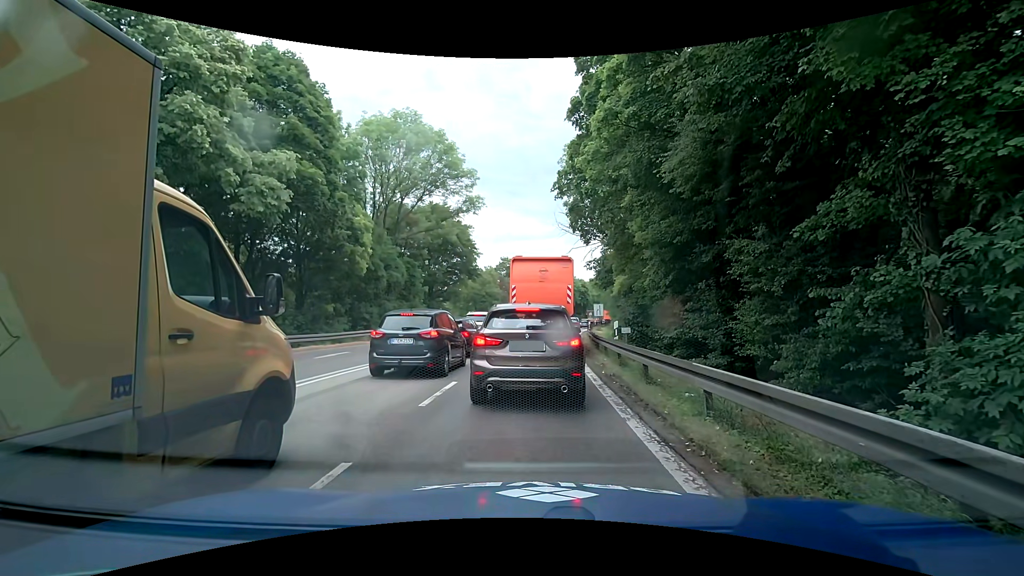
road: trunk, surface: asphalt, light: Day
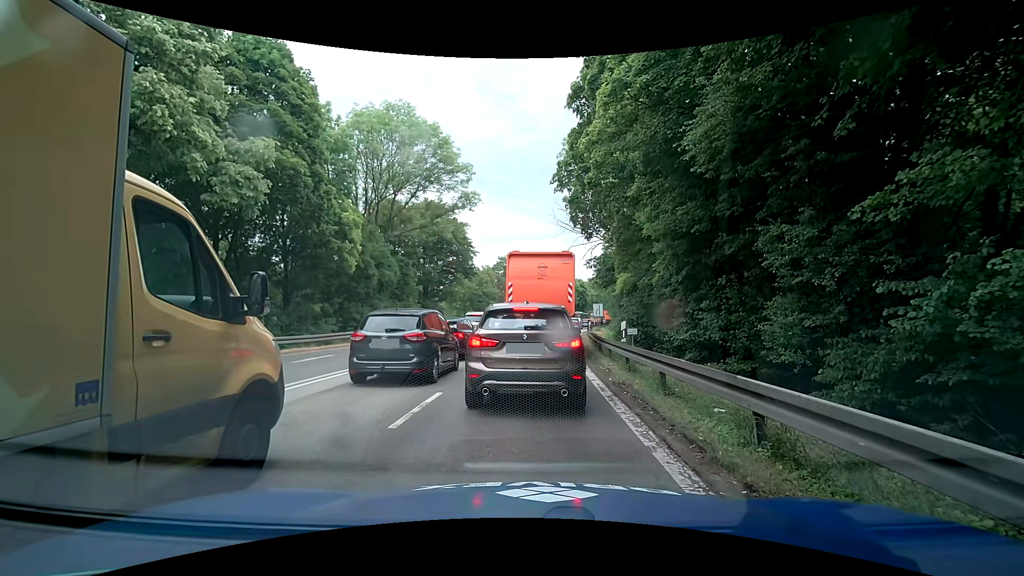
(0.0, +1.5) m; 0°
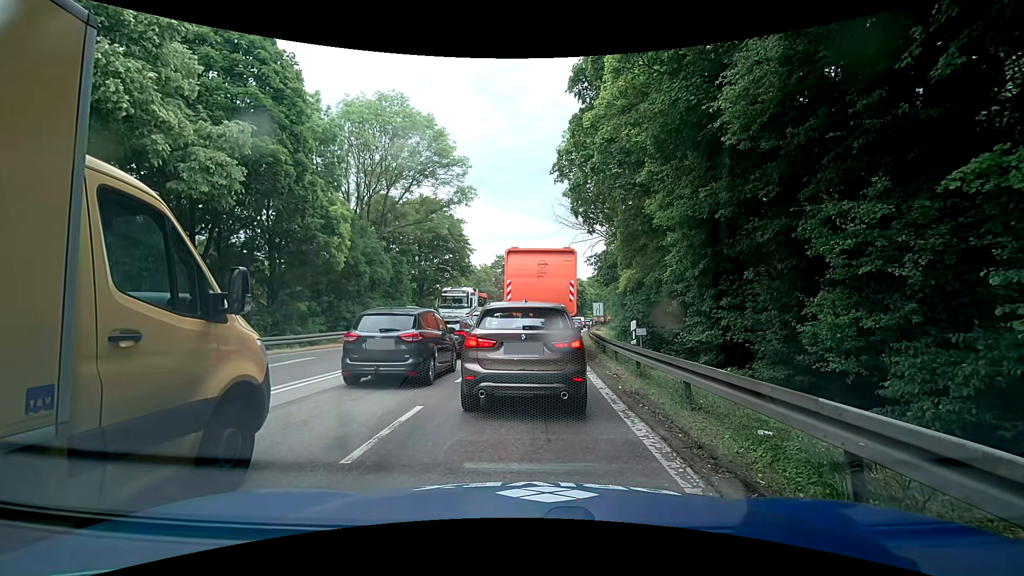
(0.0, +1.5) m; 0°
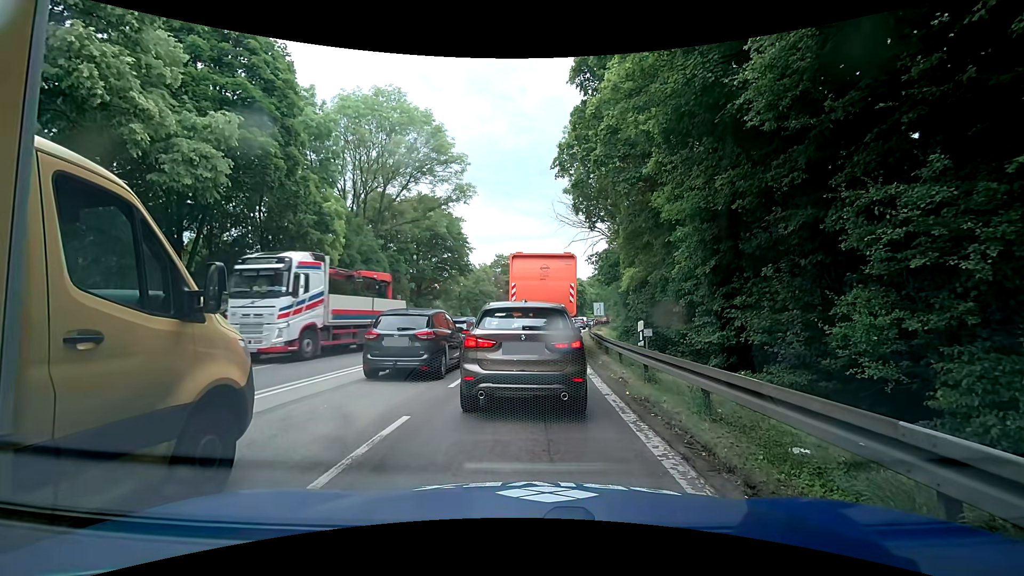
(0.0, +0.8) m; 0°
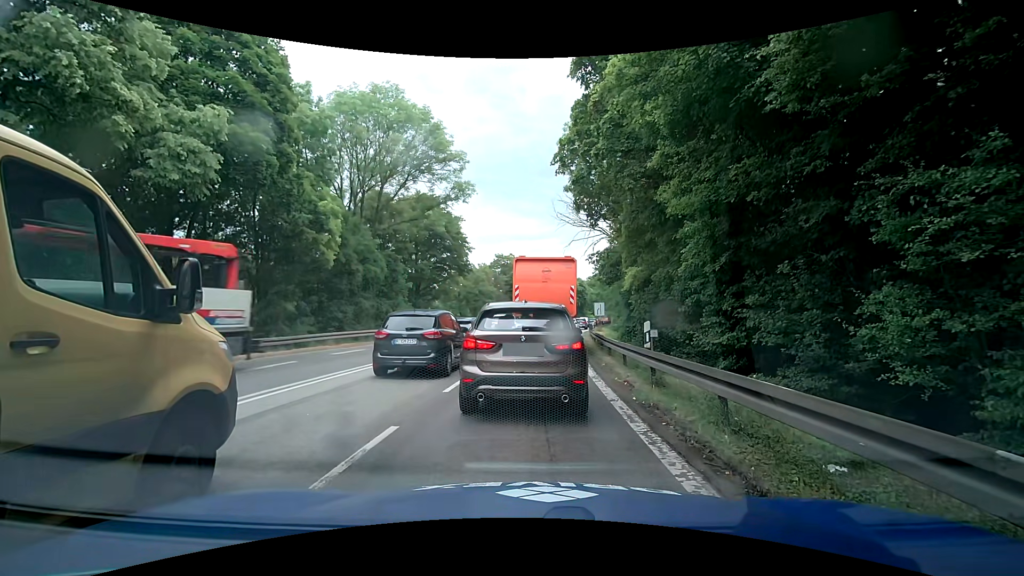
(0.0, +0.6) m; 0°
